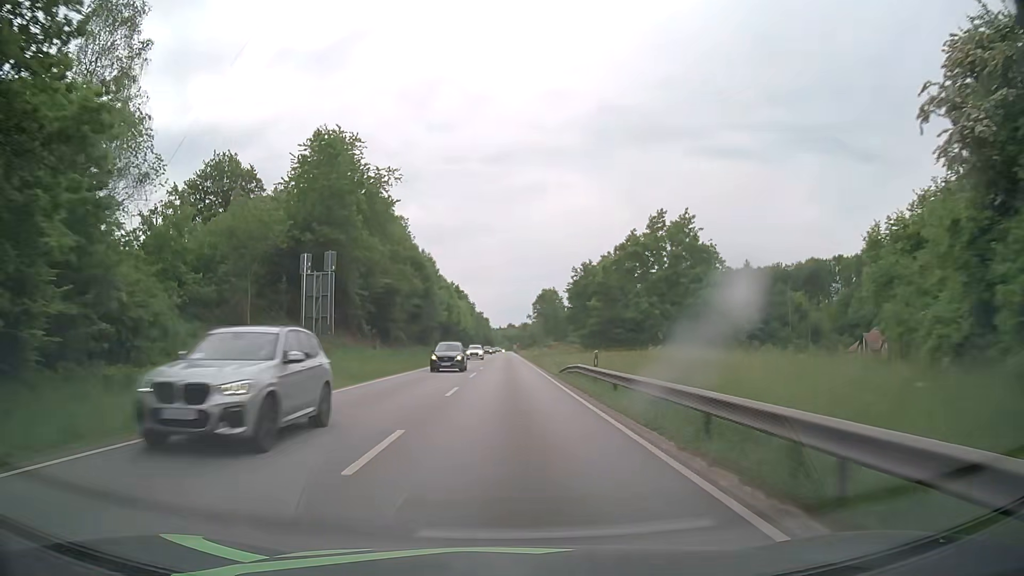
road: primary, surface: asphalt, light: Day
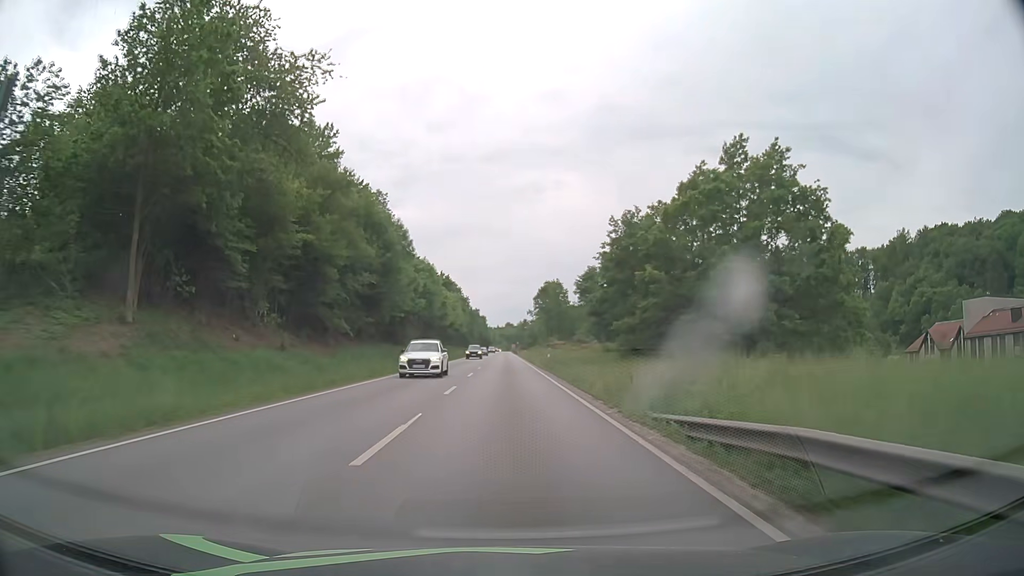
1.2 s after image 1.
(+0.1, +23.6) m; +1°
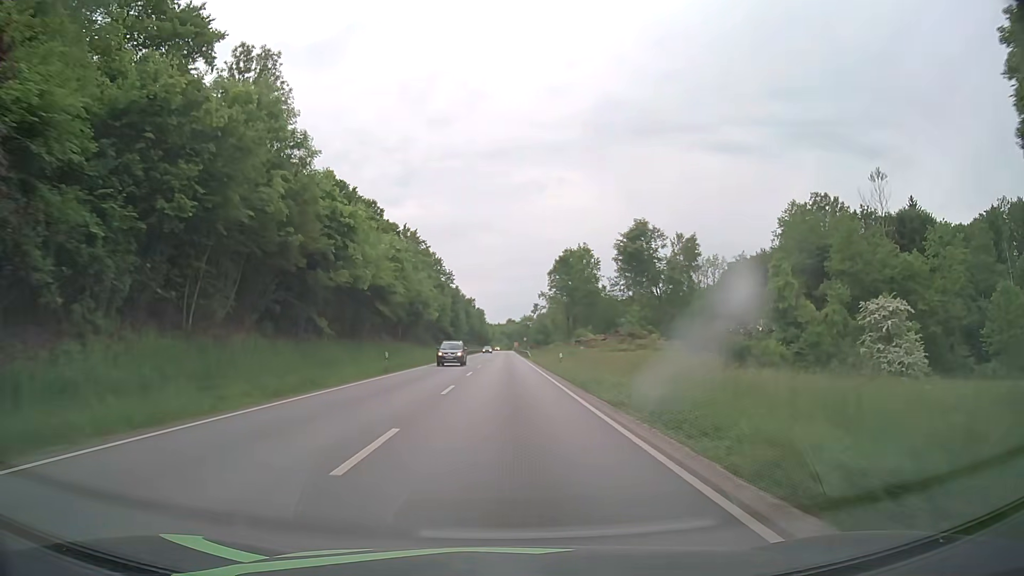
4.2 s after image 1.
(-0.2, +60.4) m; 0°
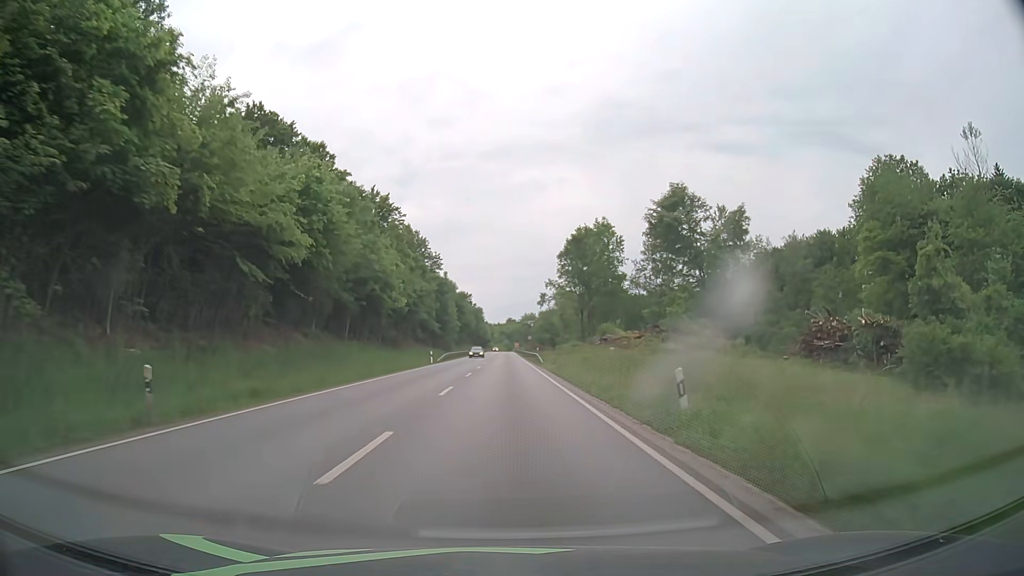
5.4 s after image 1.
(0.0, +24.5) m; 0°
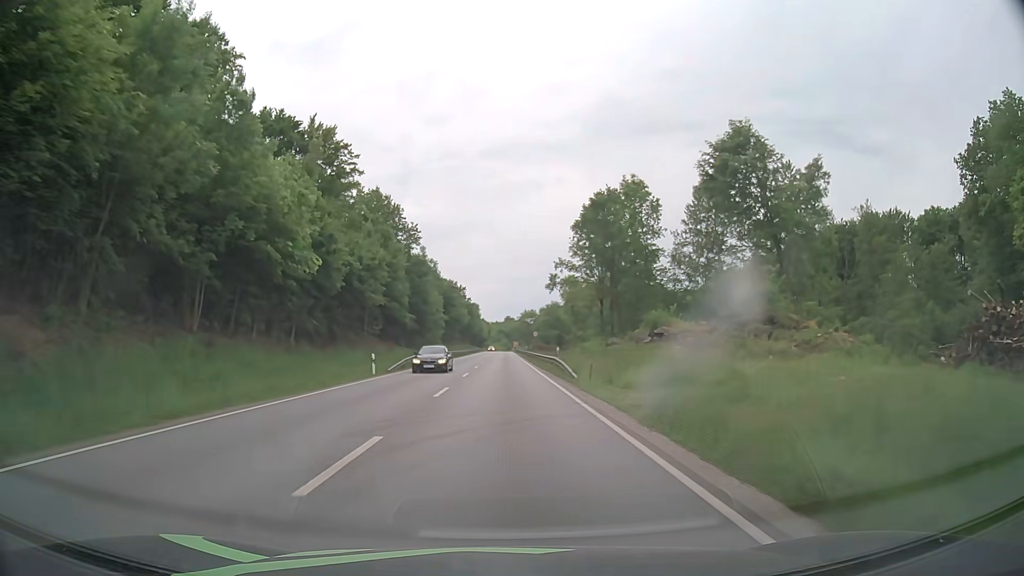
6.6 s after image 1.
(0.0, +24.7) m; 0°
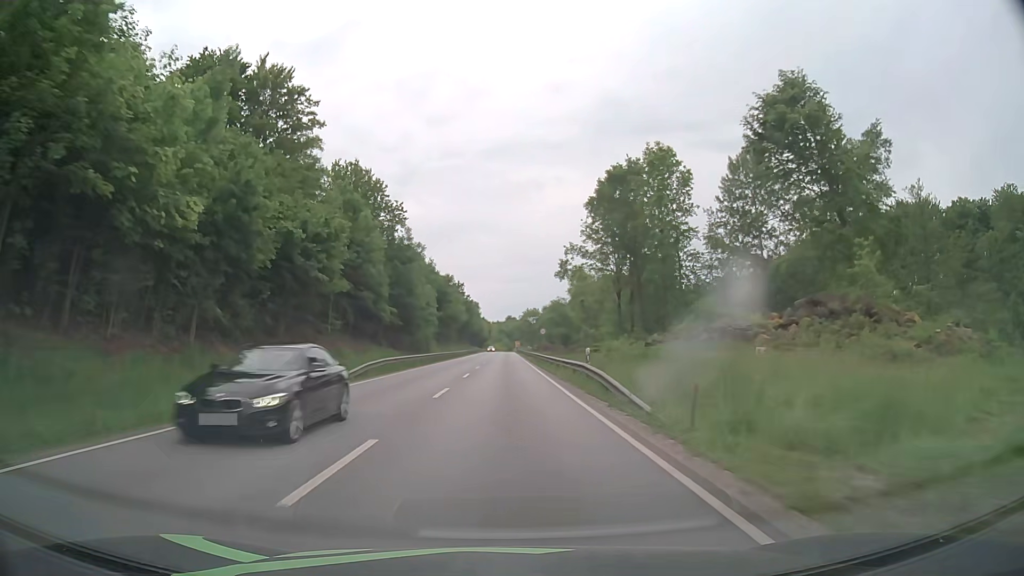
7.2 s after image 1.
(0.0, +12.4) m; 0°
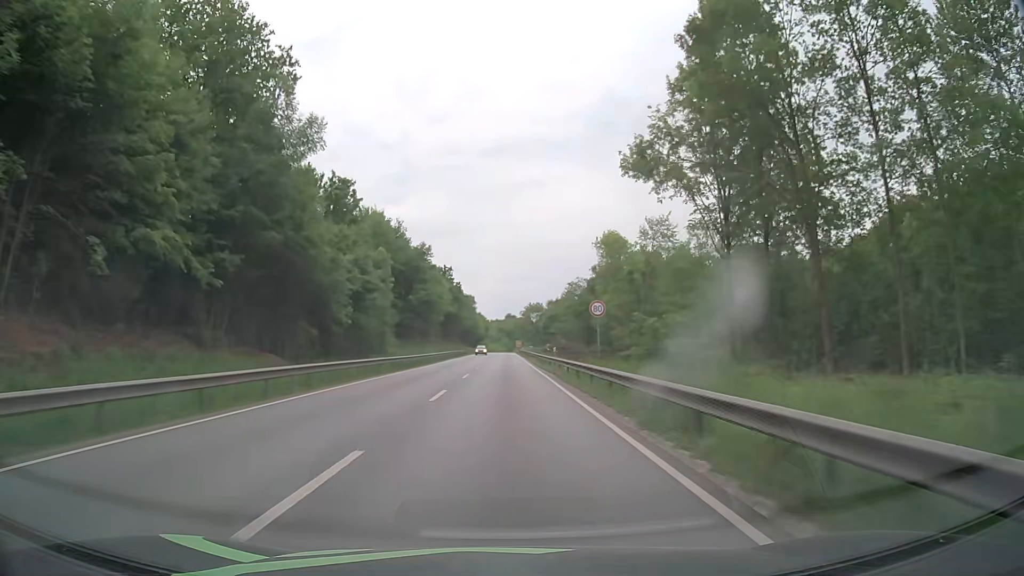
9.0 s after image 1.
(0.0, +37.2) m; 0°
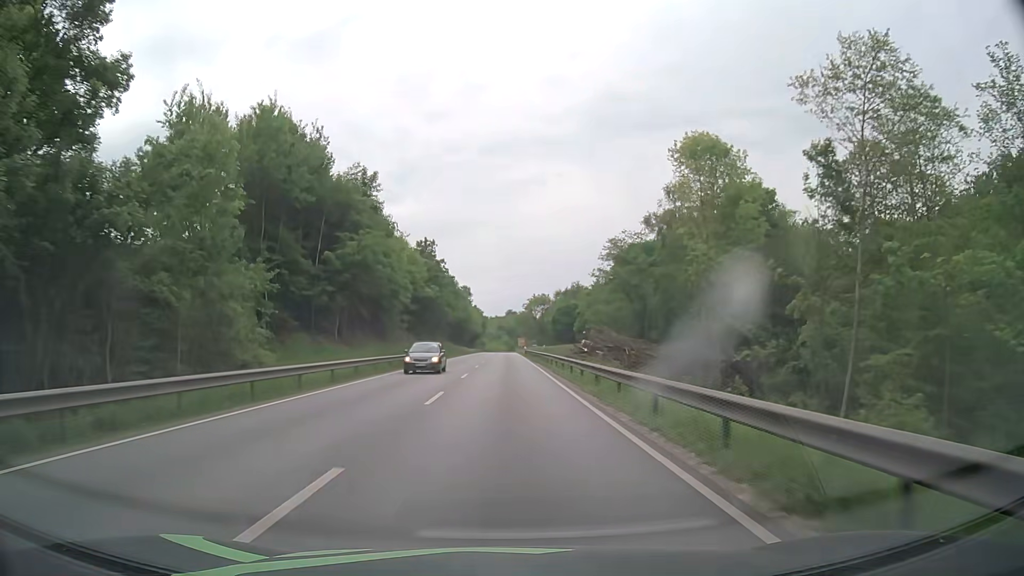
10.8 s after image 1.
(0.0, +37.4) m; 0°
(0, +10) (0, +20) (0, +30) (0, +40) (0, +50) (0, +60) (0, +70) (0, +80) (0, +90) (0, +100) m
